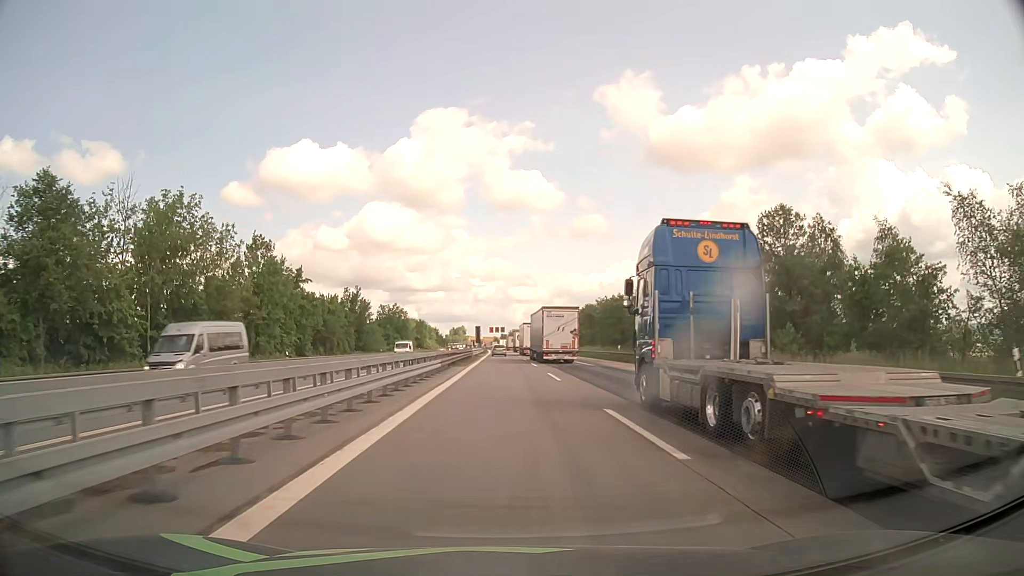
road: motorway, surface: asphalt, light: Day
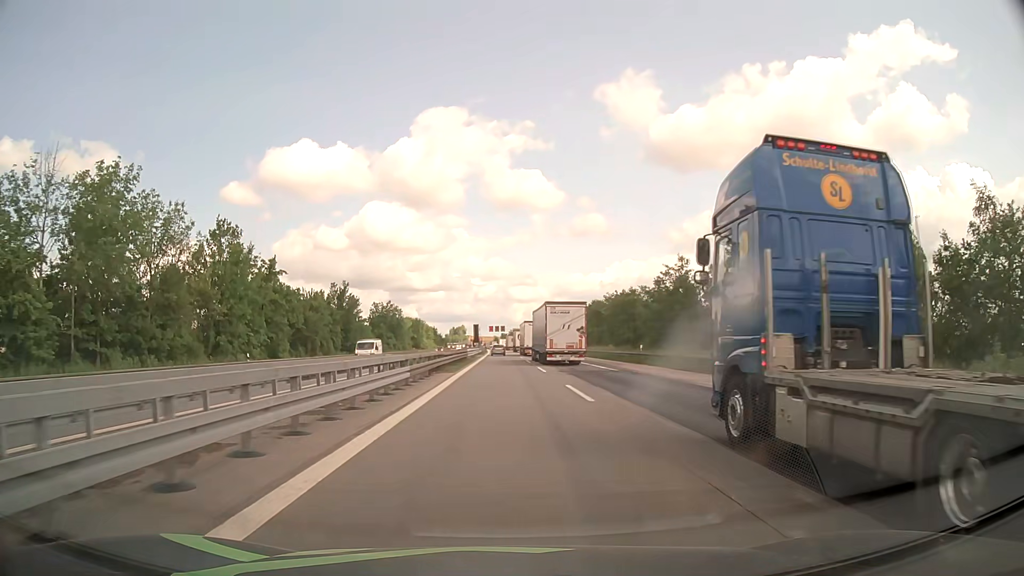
(0.0, +9.6) m; 0°
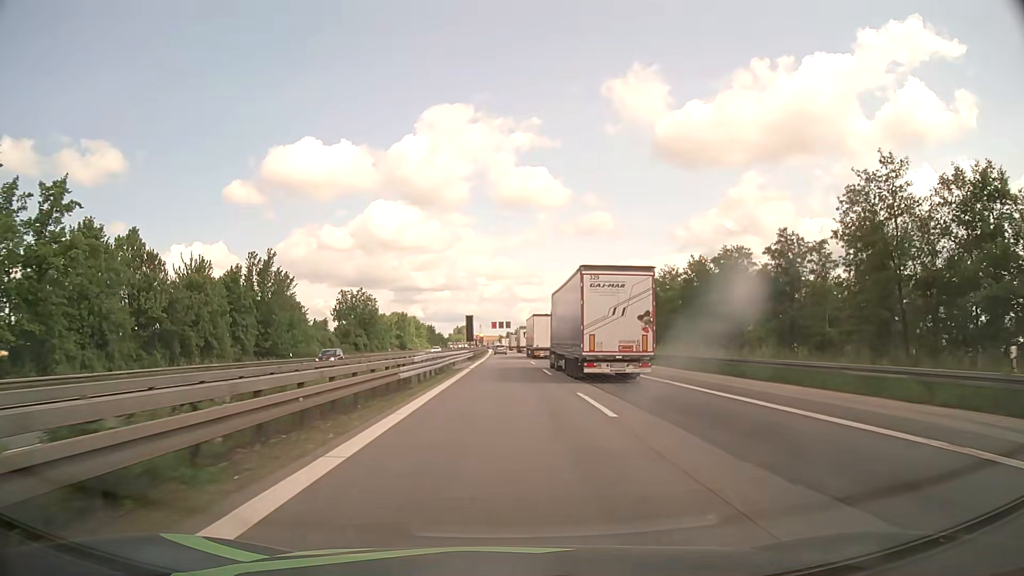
(-0.1, +38.4) m; 0°
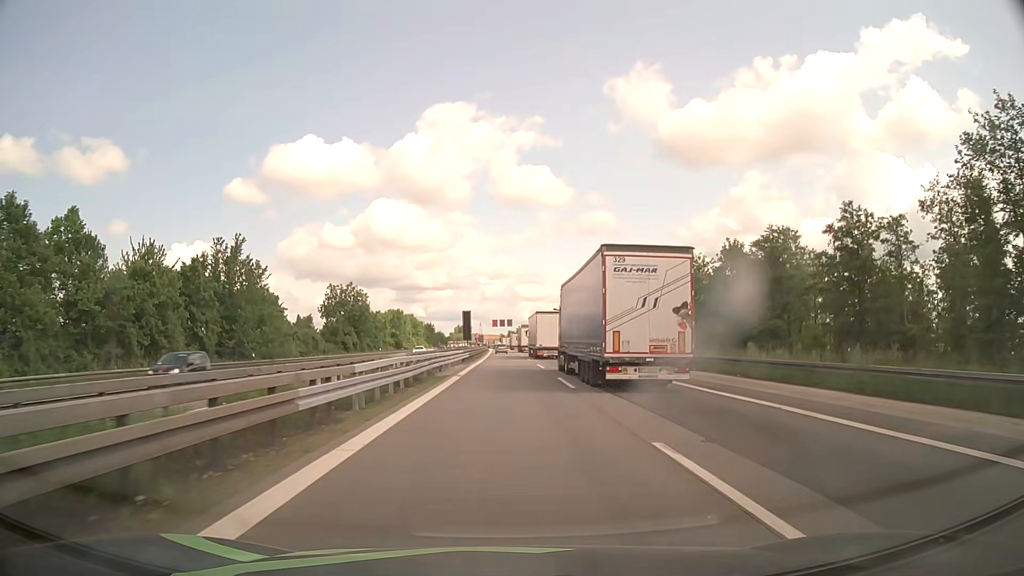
(0.0, +9.6) m; 0°
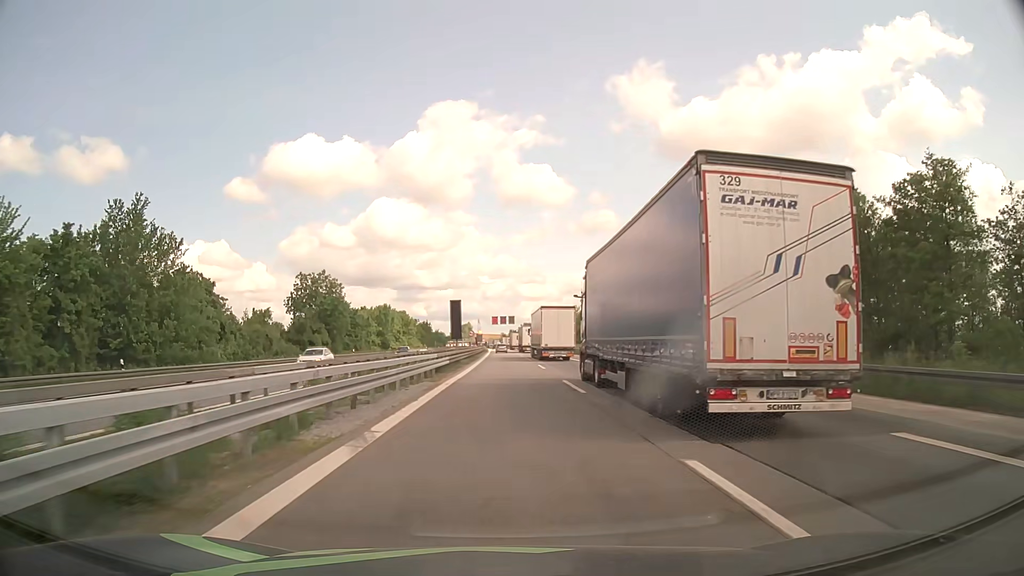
(0.0, +19.2) m; 0°
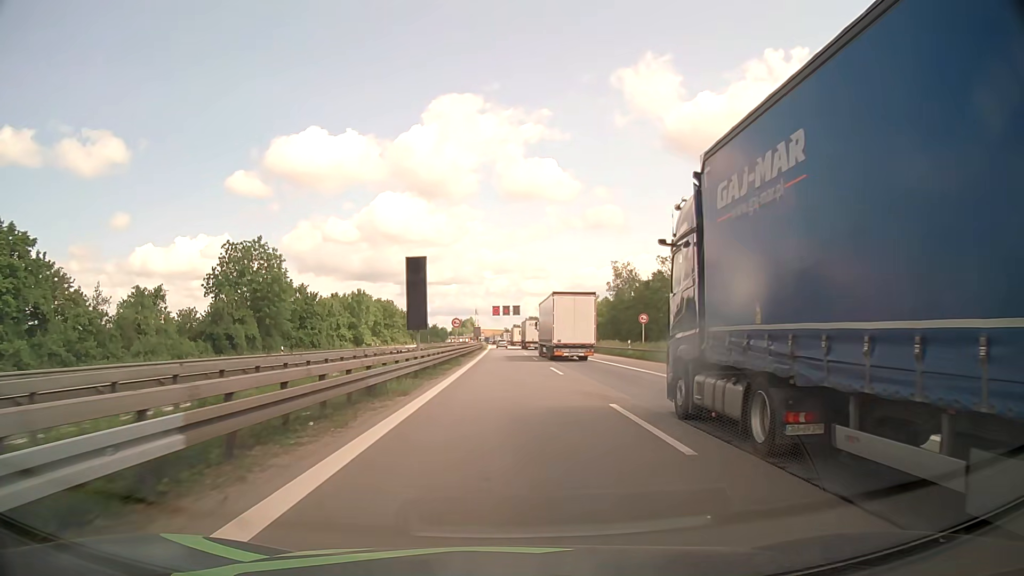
(-0.1, +28.8) m; -1°
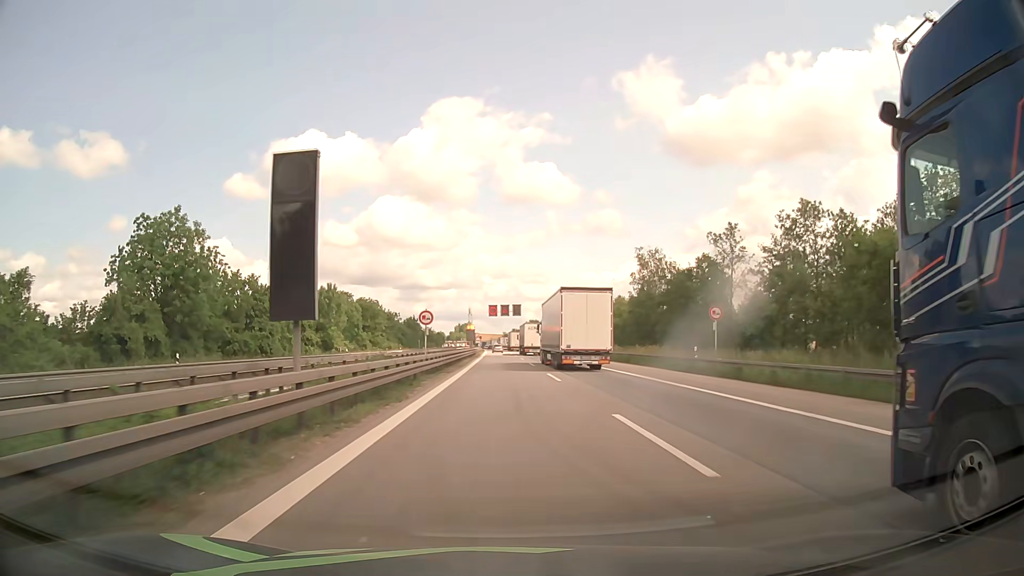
(+0.1, +19.2) m; 0°
(0, +10) (0, +20) (0, +30) (0, +40) (0, +50) (0, +60) (0, +70) (-1, +80) (-1, +90) (-1, +100) m
